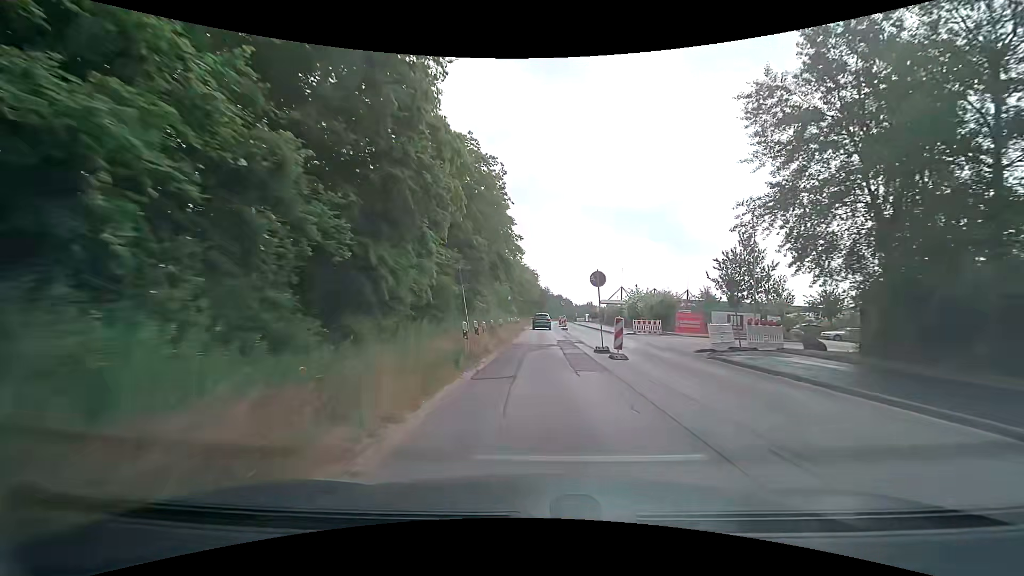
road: secondary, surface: asphalt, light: Day
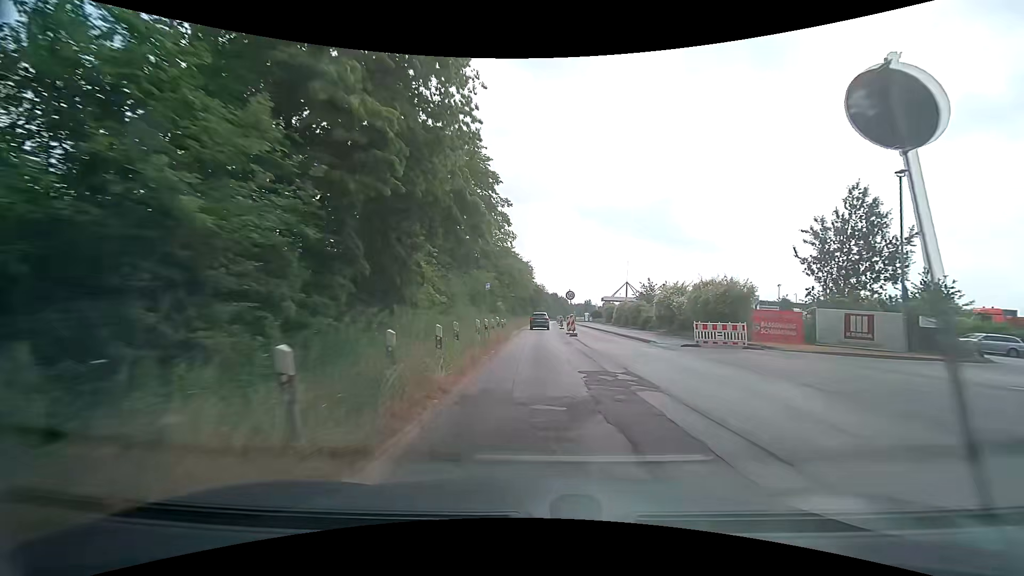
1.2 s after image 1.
(0.0, +15.5) m; +1°
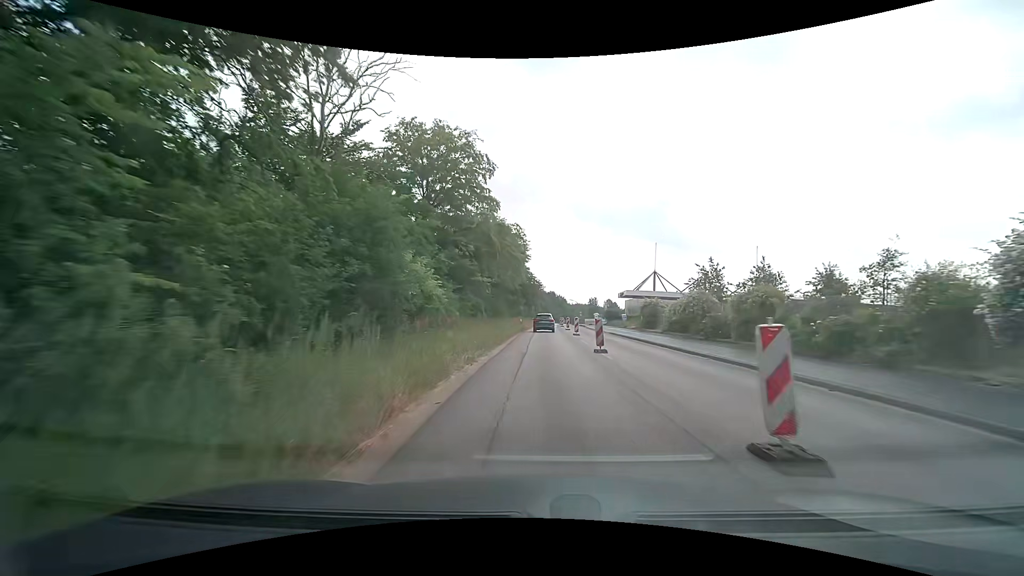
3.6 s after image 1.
(-0.2, +30.9) m; 0°
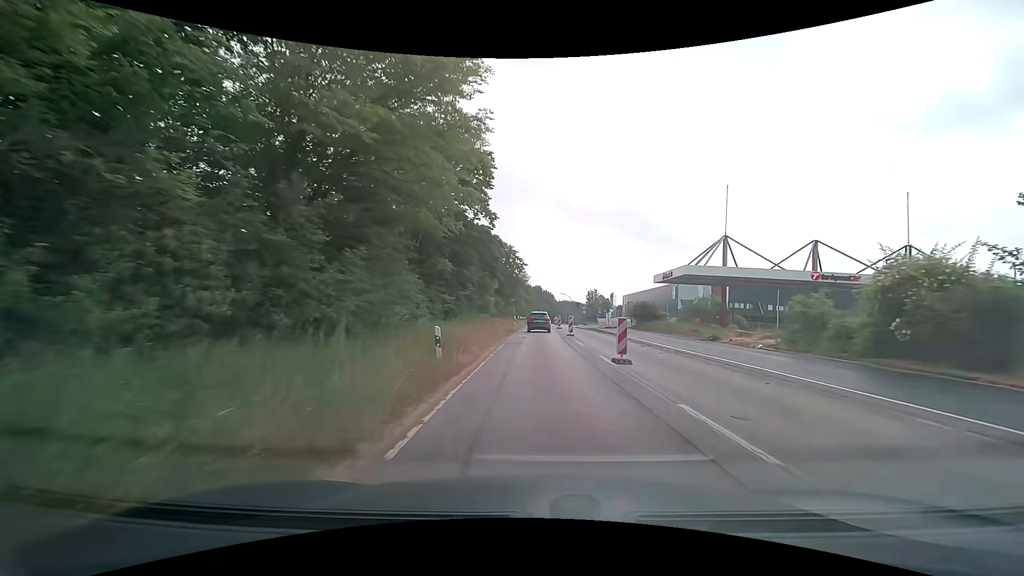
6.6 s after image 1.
(+0.4, +38.0) m; +2°
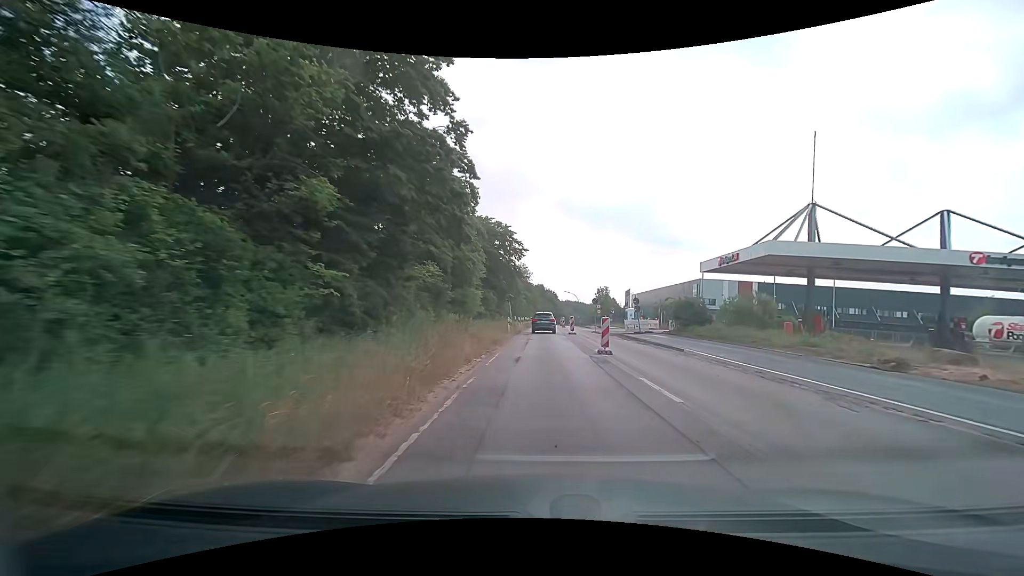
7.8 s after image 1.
(-0.1, +14.8) m; -1°
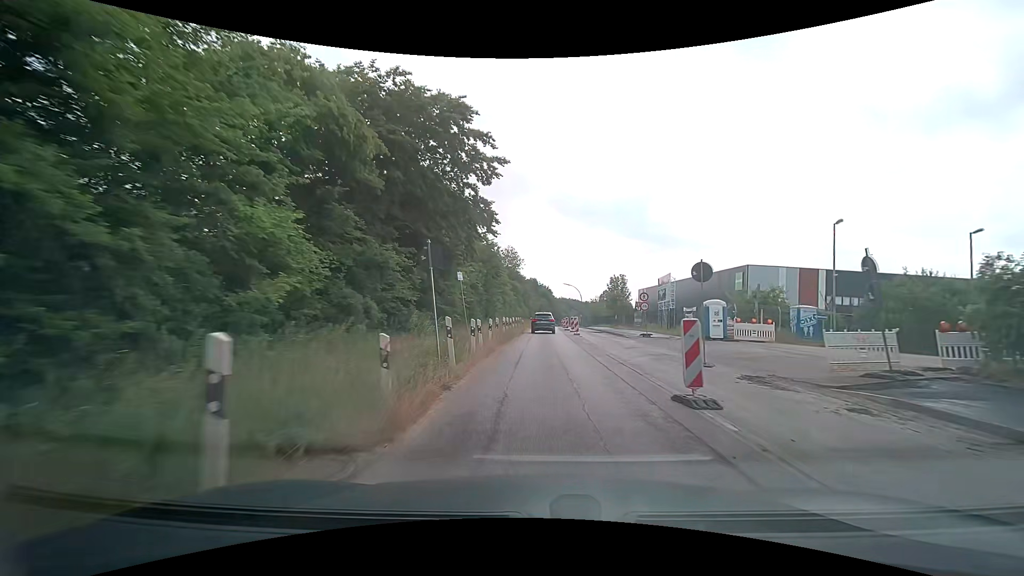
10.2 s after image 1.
(+0.4, +28.8) m; +1°
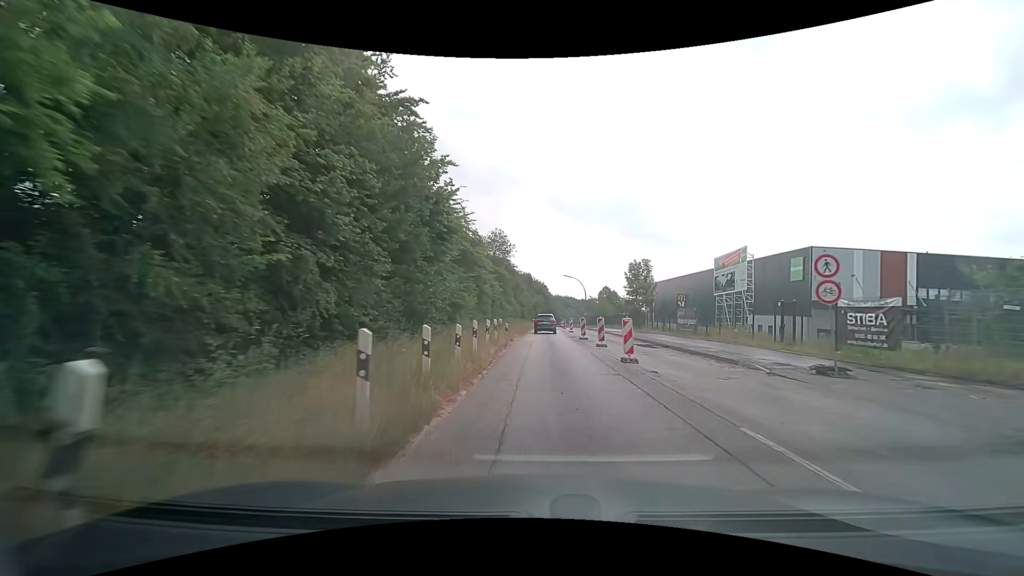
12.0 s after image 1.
(+0.1, +20.8) m; +1°
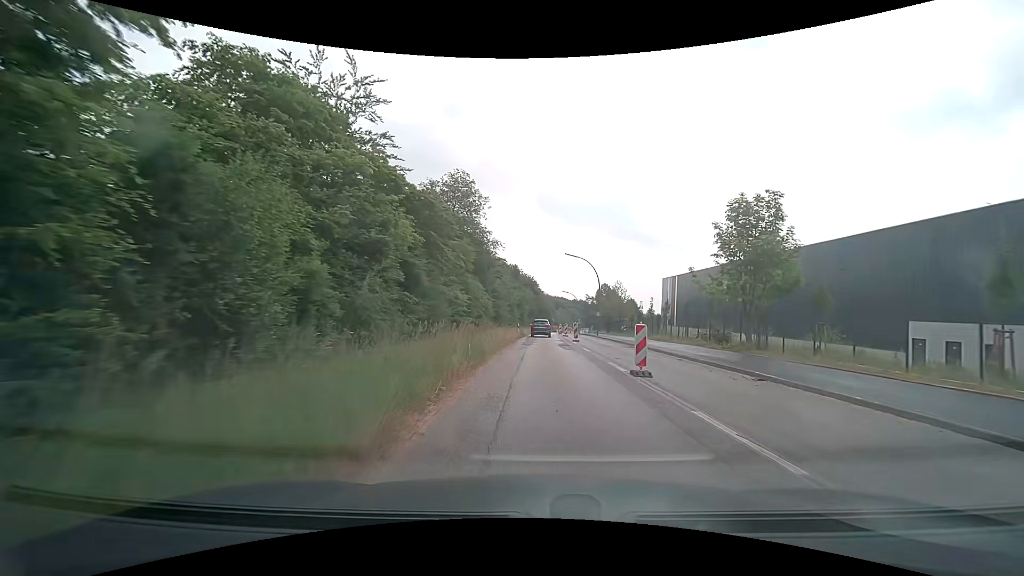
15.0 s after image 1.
(+0.4, +34.7) m; +1°
